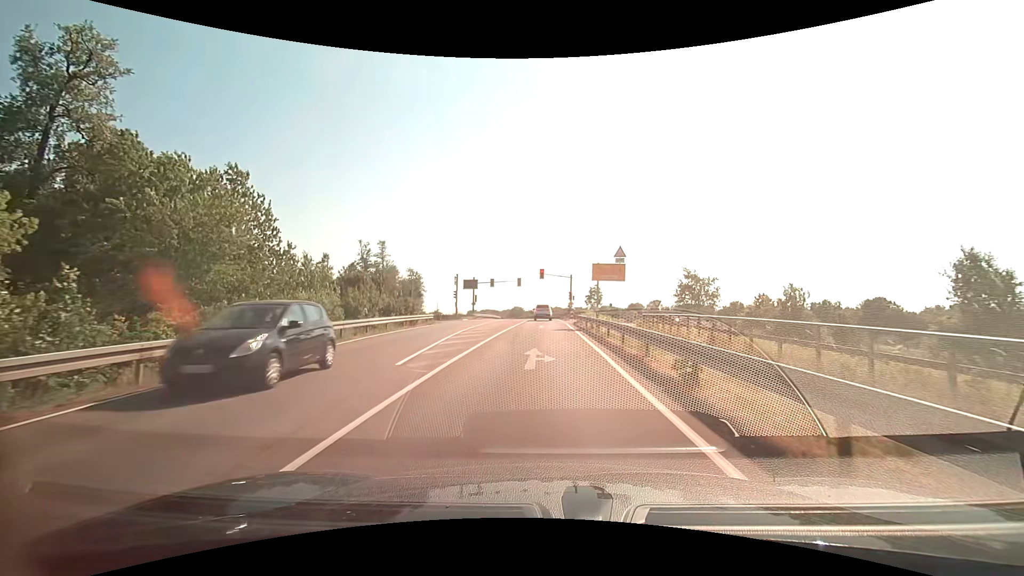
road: secondary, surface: asphalt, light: Day
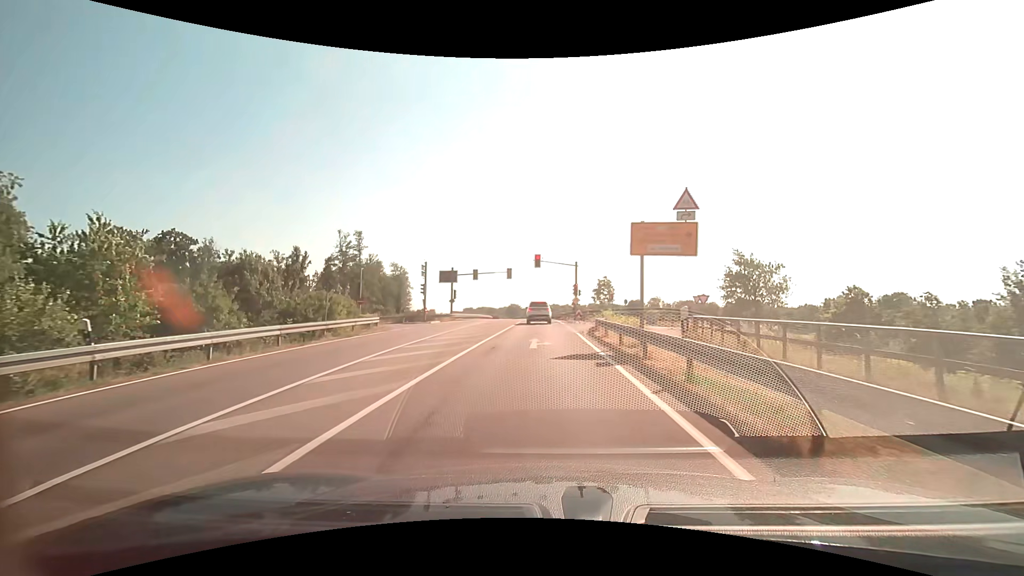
(0.0, +15.4) m; 0°
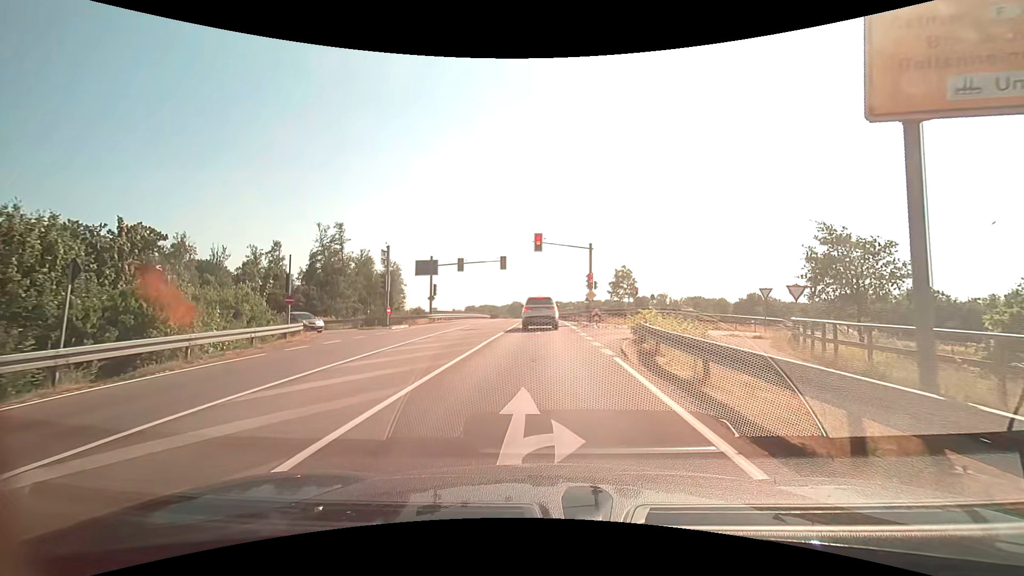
(0.0, +12.3) m; -1°
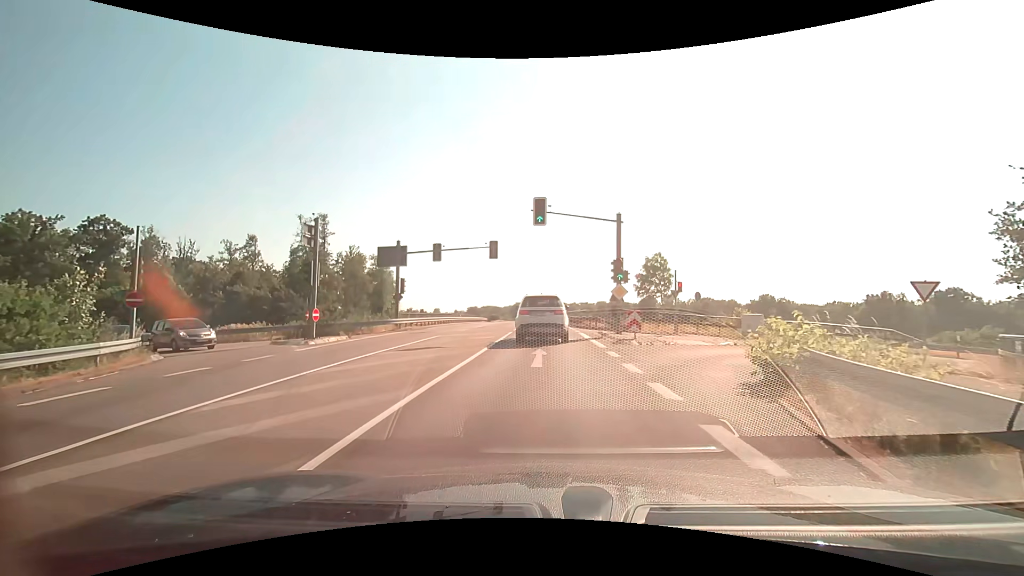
(0.0, +11.8) m; 0°
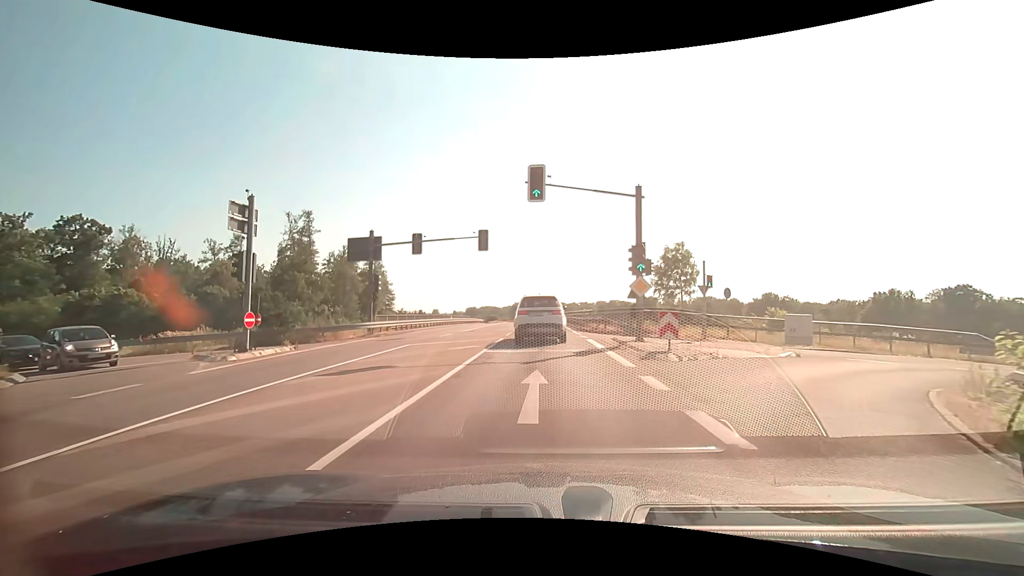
(0.0, +5.4) m; 0°
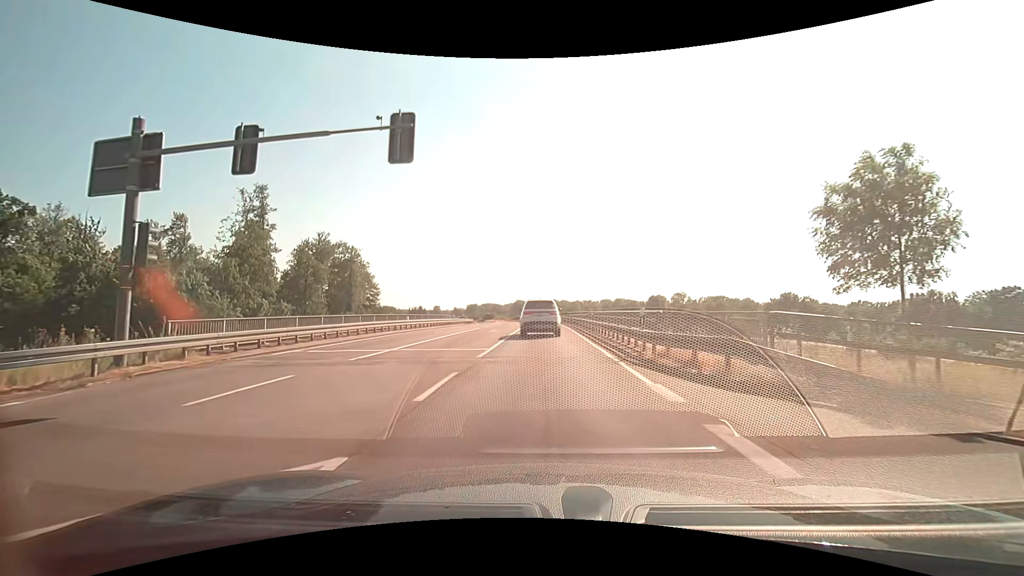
(-0.3, +18.4) m; 0°
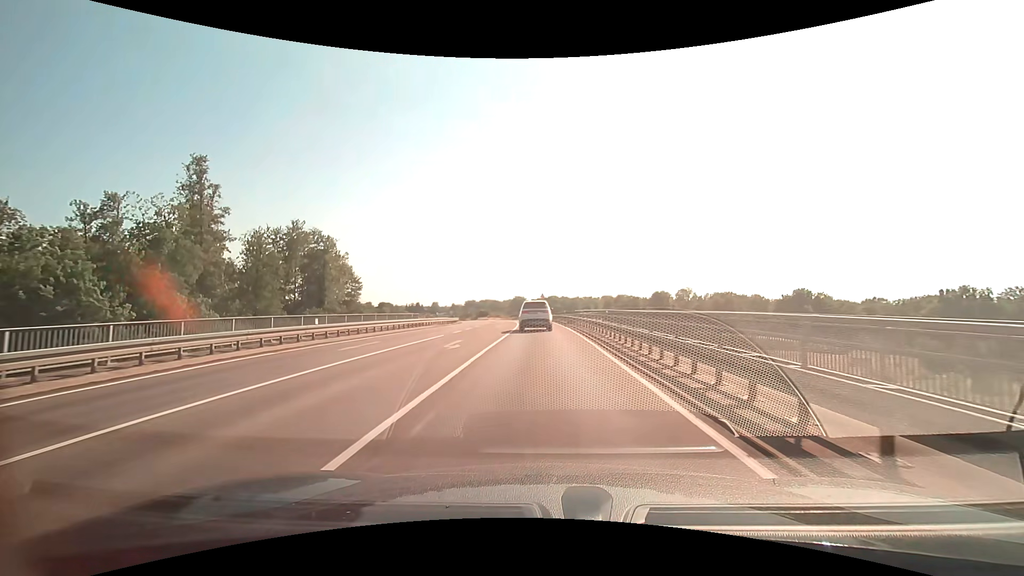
(-0.1, +14.7) m; -1°
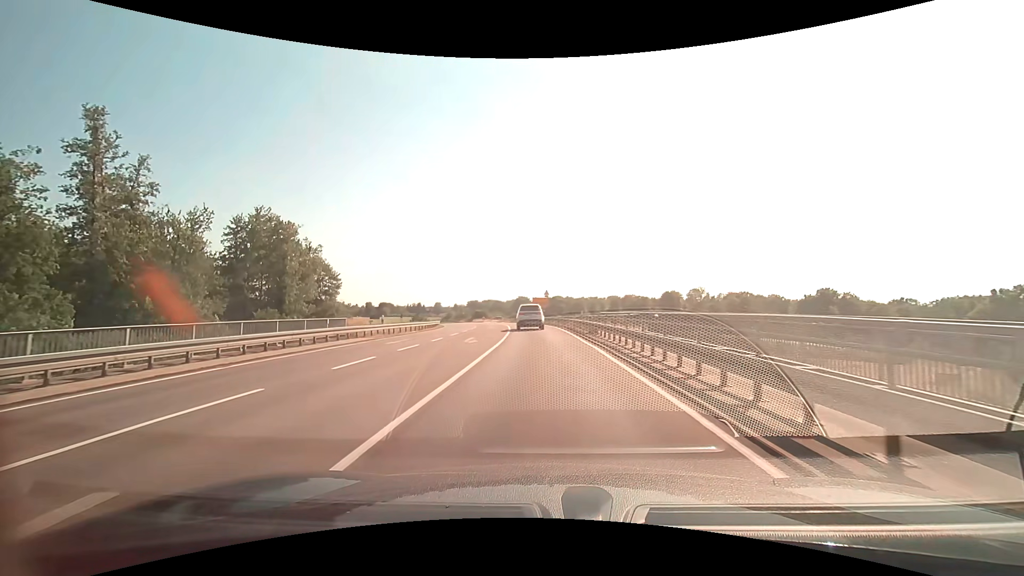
(0.0, +17.5) m; 0°
(0, +10) (0, +20) (0, +30) (-1, +40) (-2, +50) (-3, +60) (-4, +70) (-6, +80) (-9, +89) (-12, +99) m
